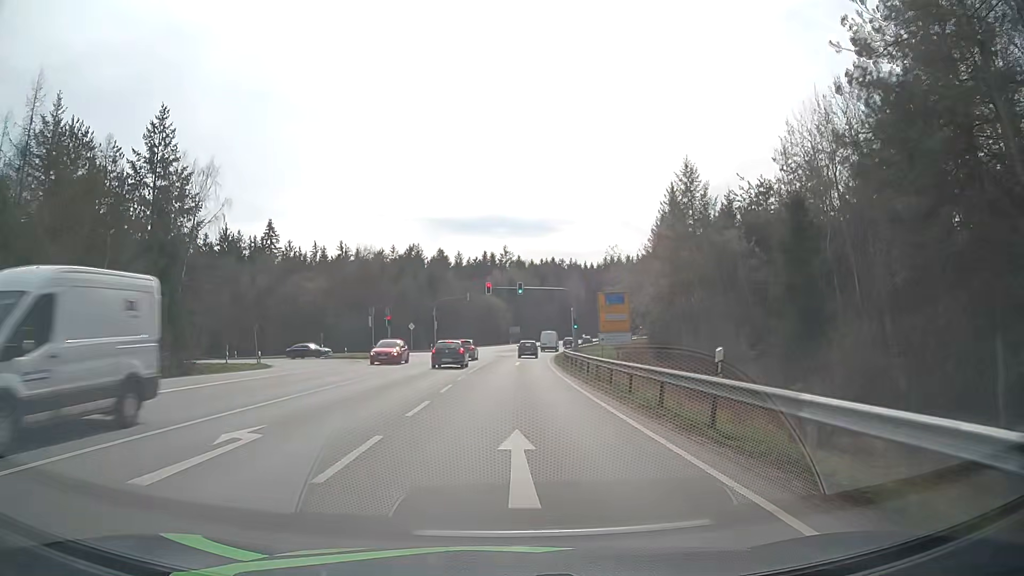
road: secondary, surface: asphalt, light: Day
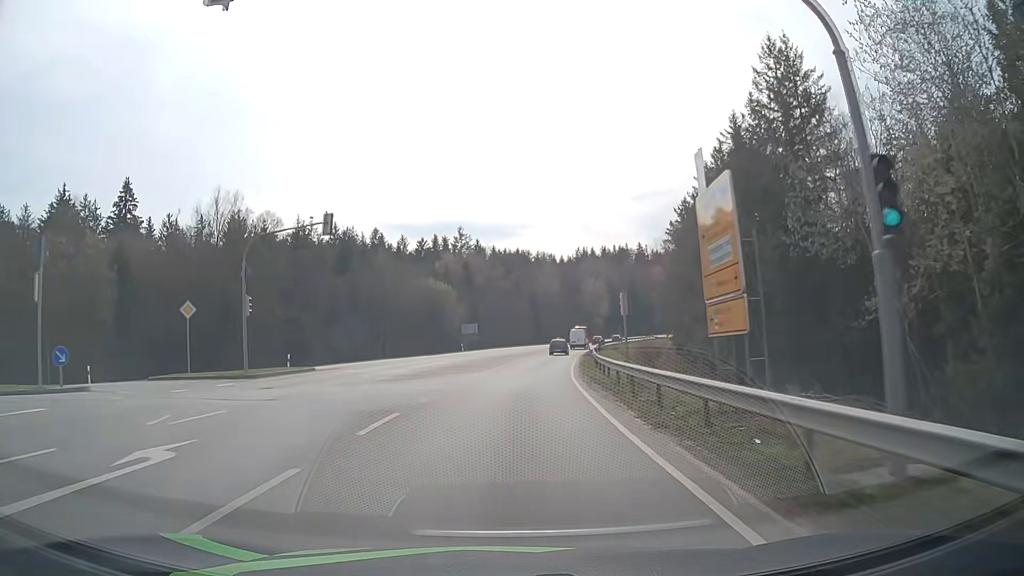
(+1.4, +49.4) m; +3°
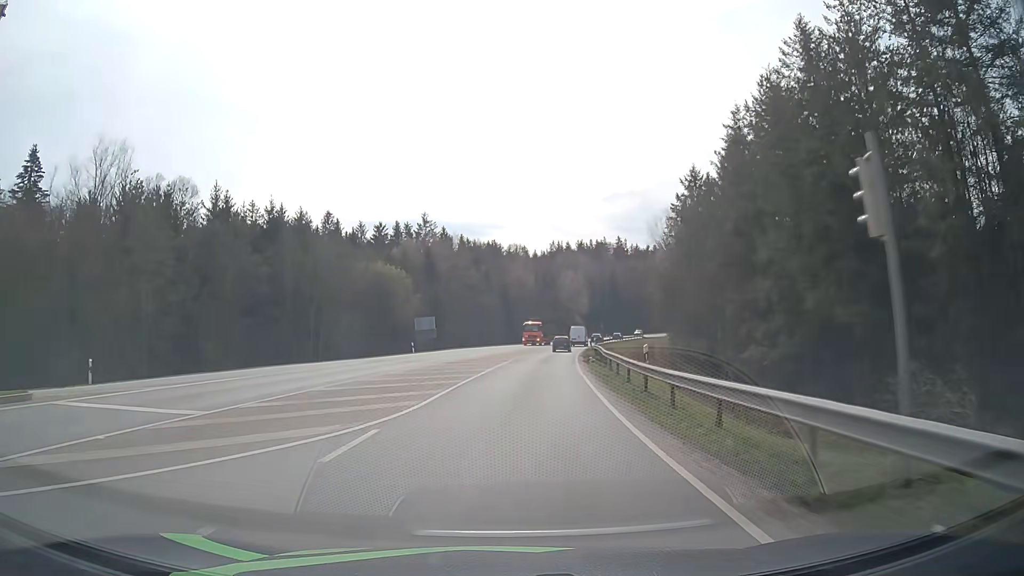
(+0.4, +20.1) m; +2°
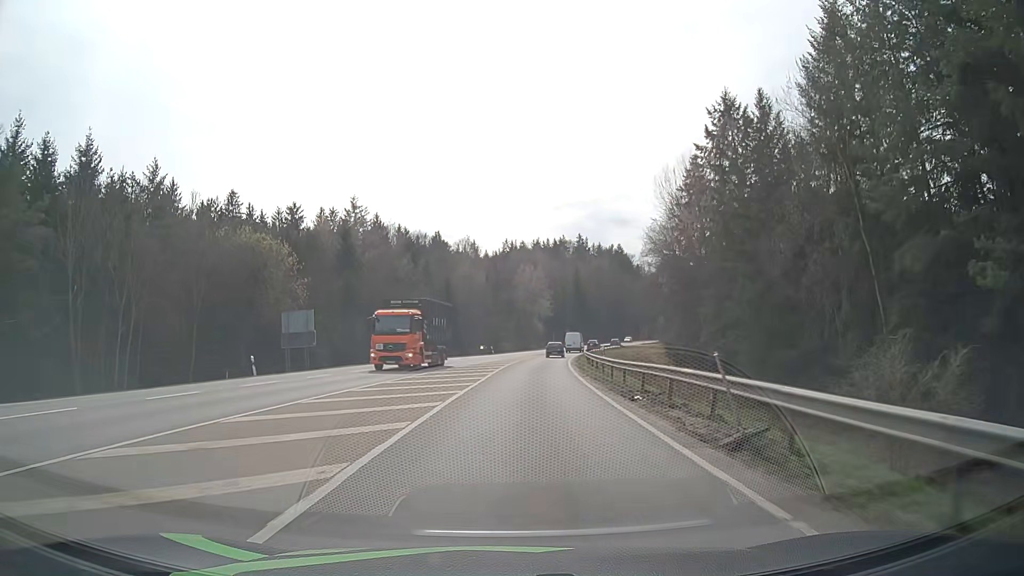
(+1.1, +30.6) m; +5°
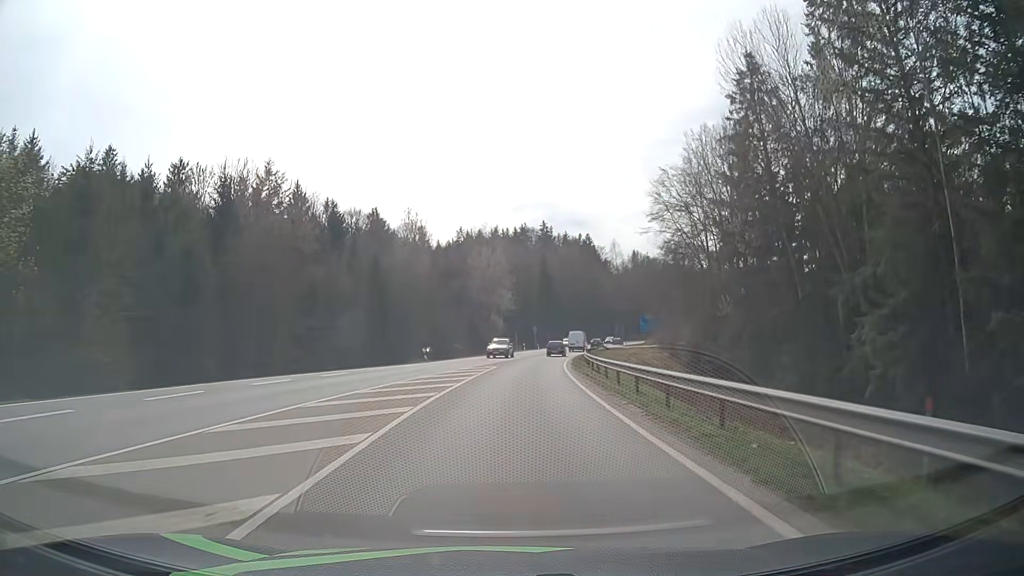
(+0.9, +30.6) m; +3°
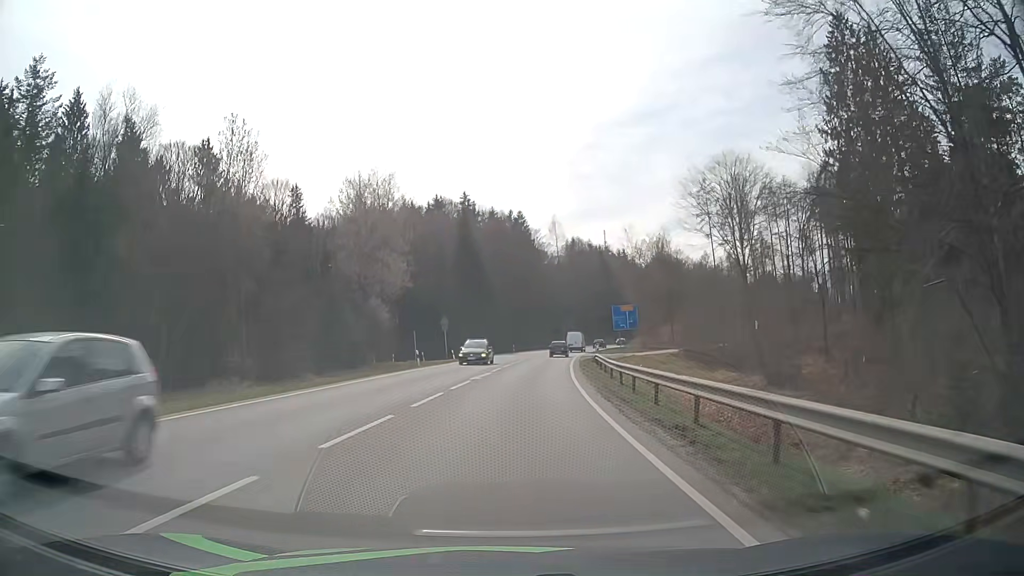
(+2.9, +51.3) m; +7°
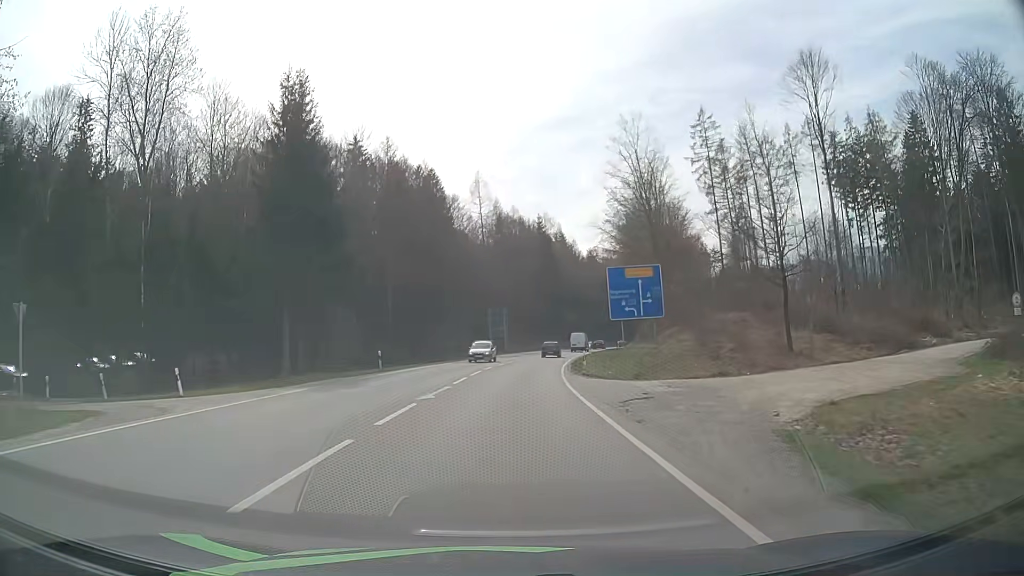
(+3.0, +51.2) m; +6°
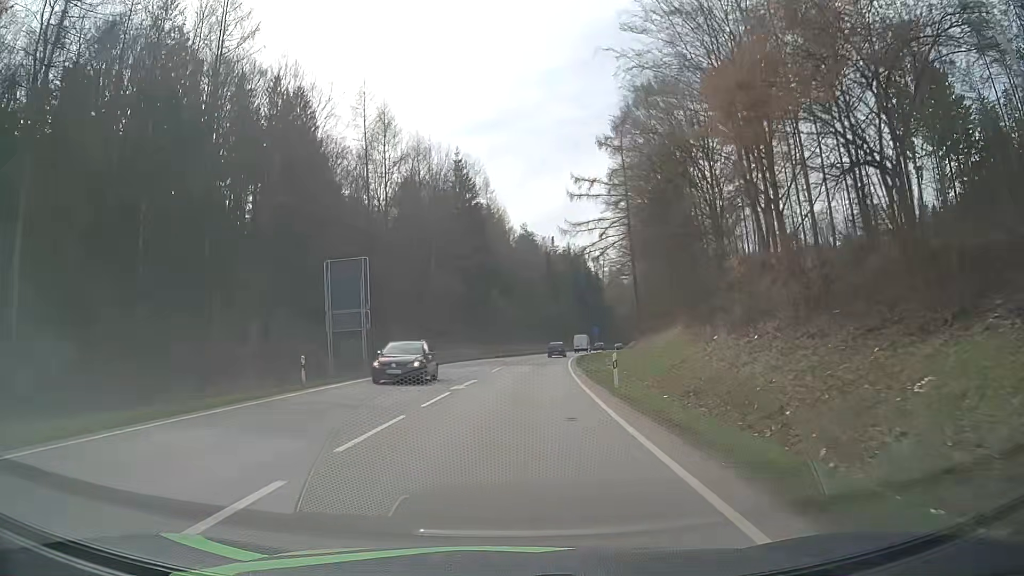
(+3.0, +50.7) m; +7°
(0, +10) (0, +20) (+1, +30) (+2, +40) (+3, +50) (+4, +60) (+5, +70) (+7, +80) (+9, +89) (+11, +99) m
